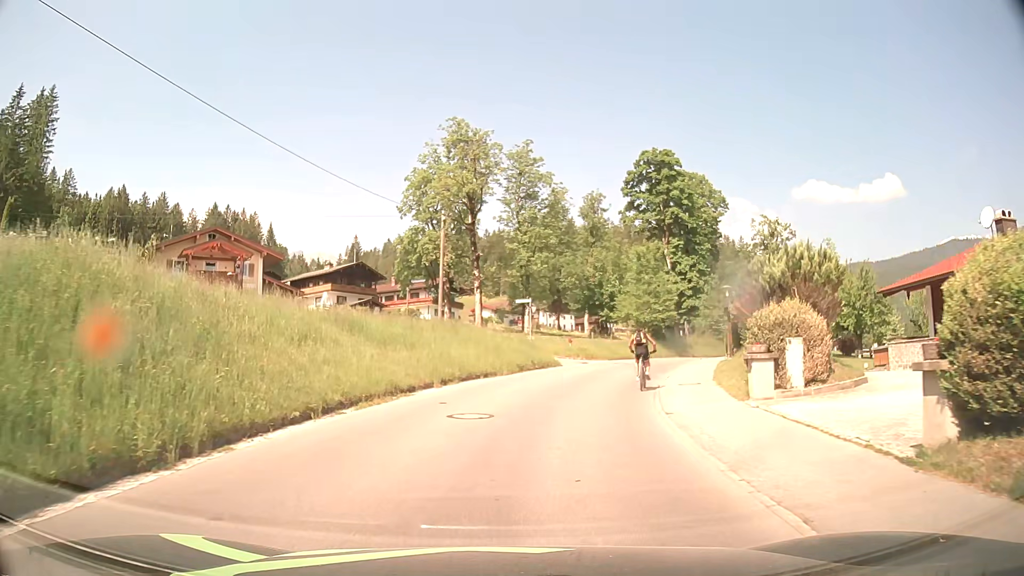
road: tertiary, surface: asphalt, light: Day
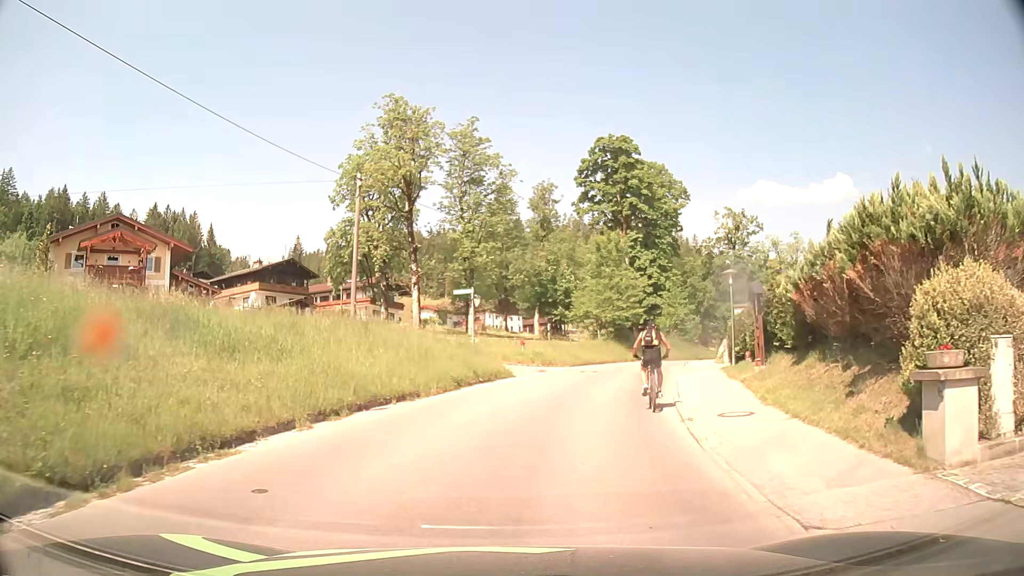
(+0.2, +8.0) m; +4°
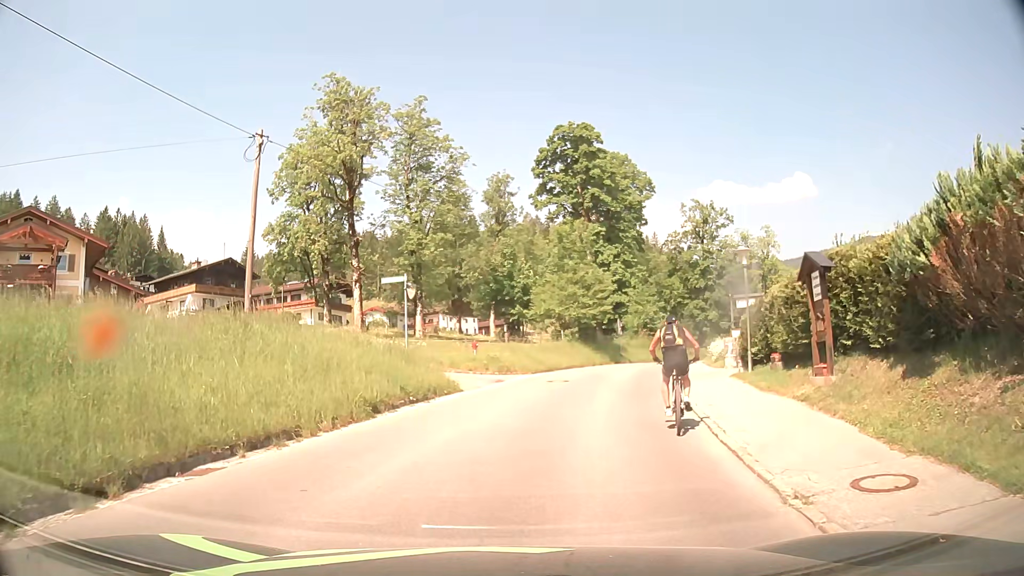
(+0.2, +6.2) m; +4°
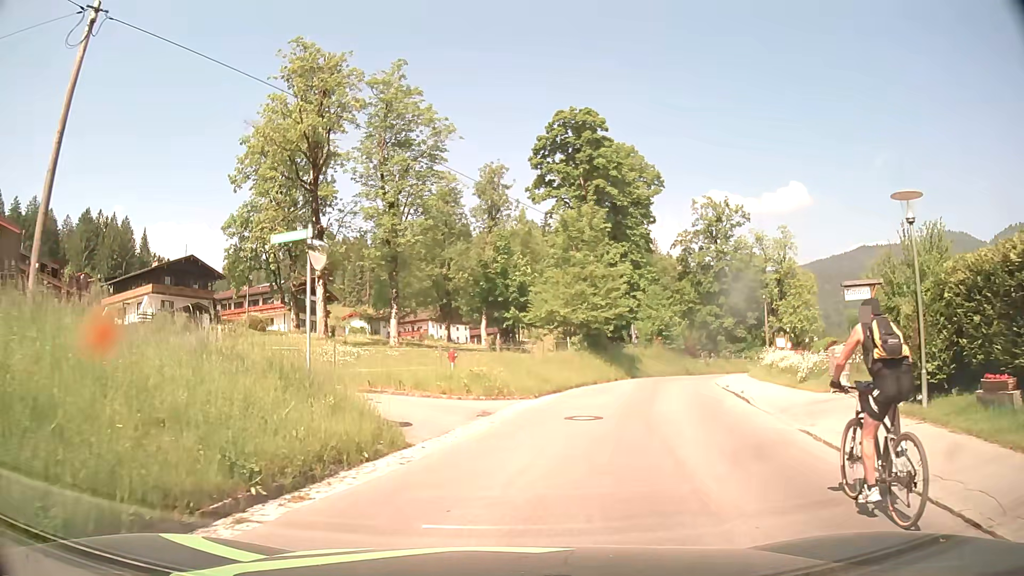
(0.0, +9.6) m; 0°
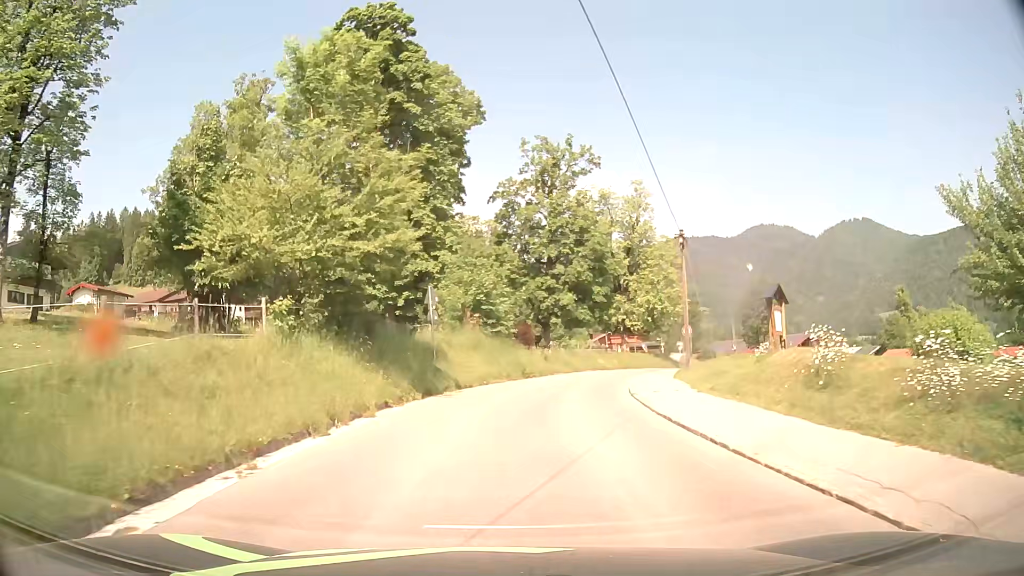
(+4.1, +23.4) m; +17°
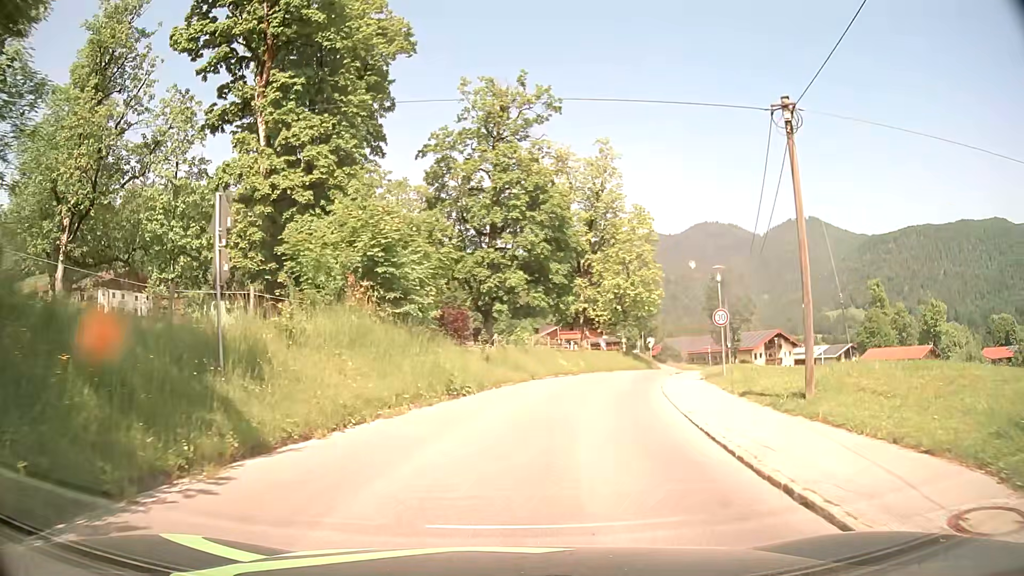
(+0.5, +15.3) m; +4°
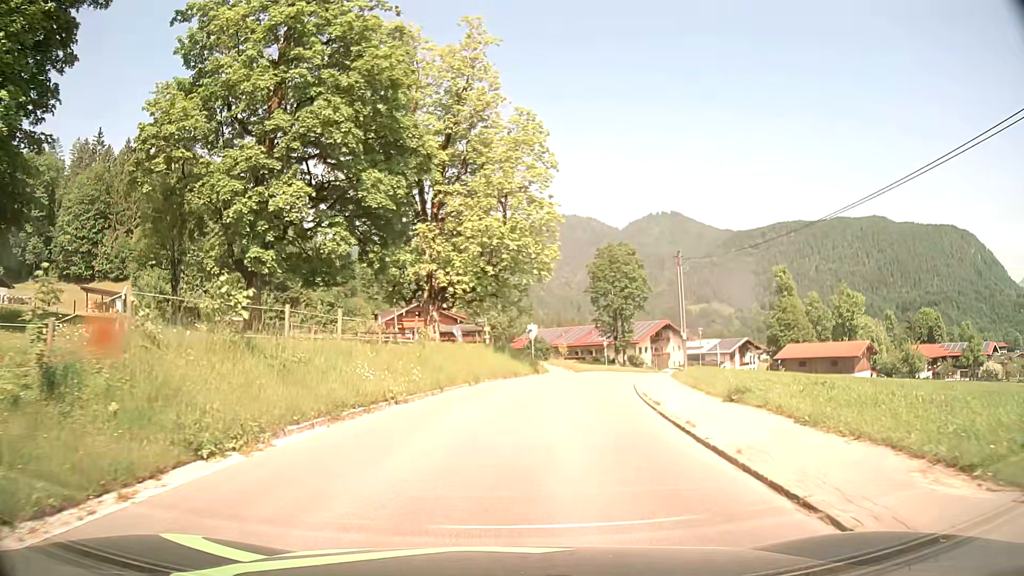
(+2.9, +23.5) m; +13°
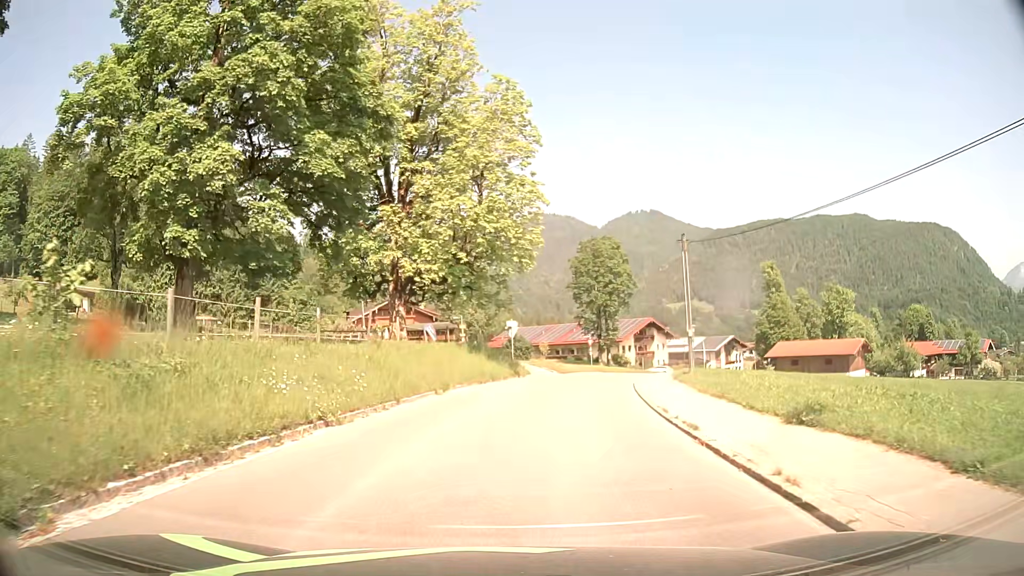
(+0.1, +4.6) m; +2°
(0, +10) (+1, +20) (+3, +30) (+5, +40) (+8, +49) (+11, +59) (+15, +68) (+19, +77) (+24, +86) (+29, +94) m
